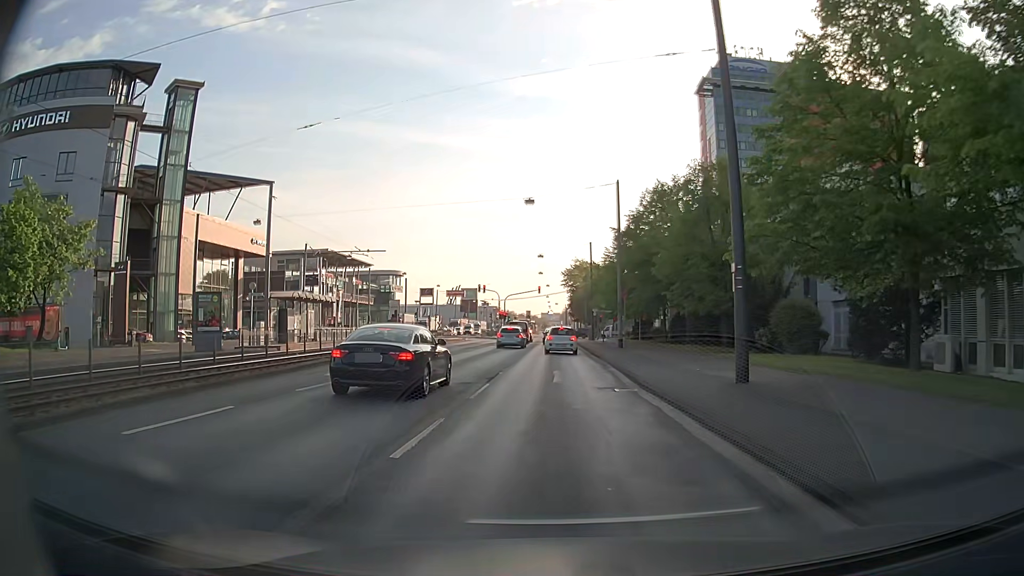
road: primary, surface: asphalt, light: Day
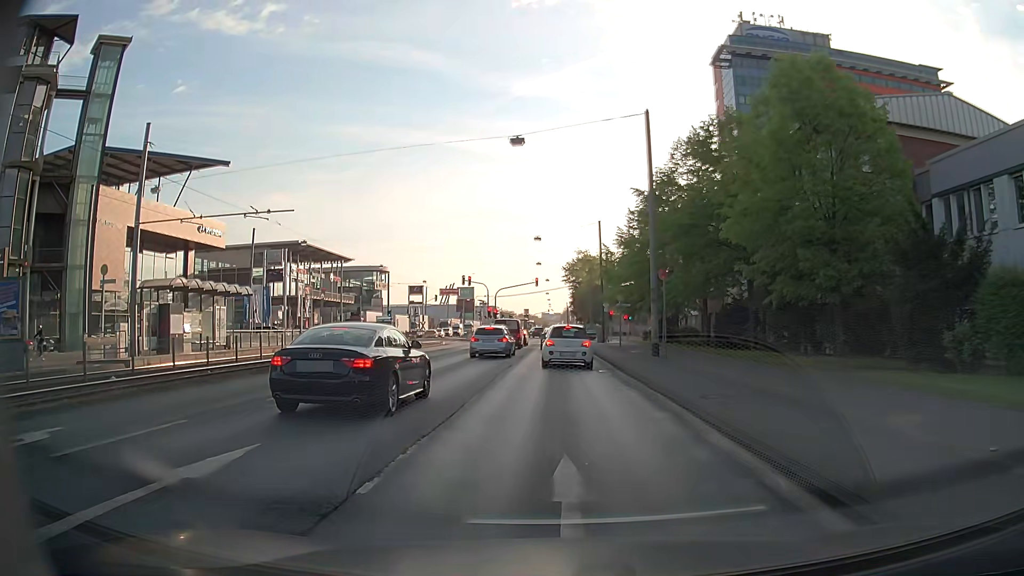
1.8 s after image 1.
(+0.1, +14.3) m; 0°
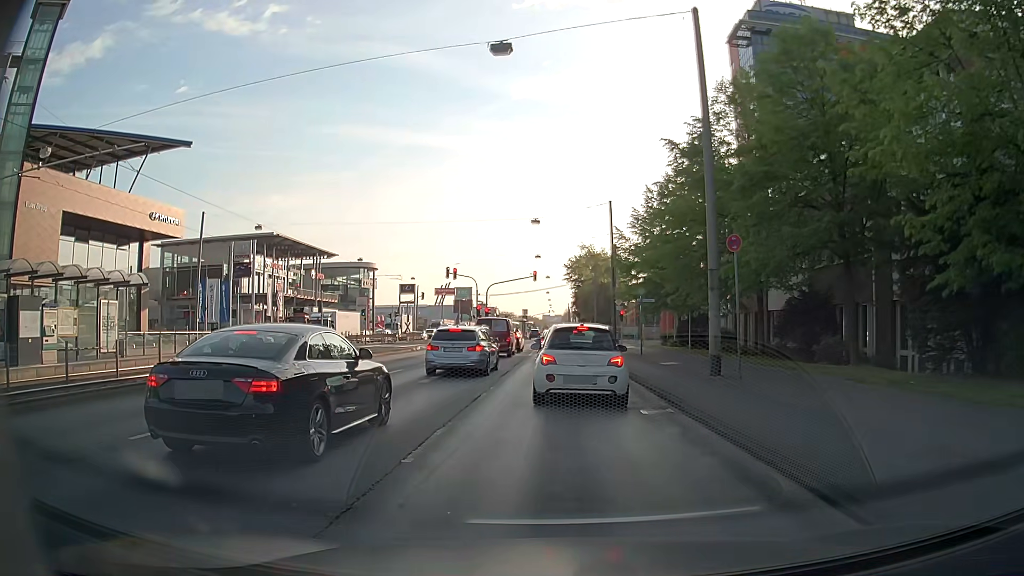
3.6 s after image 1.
(+0.1, +10.3) m; 0°
